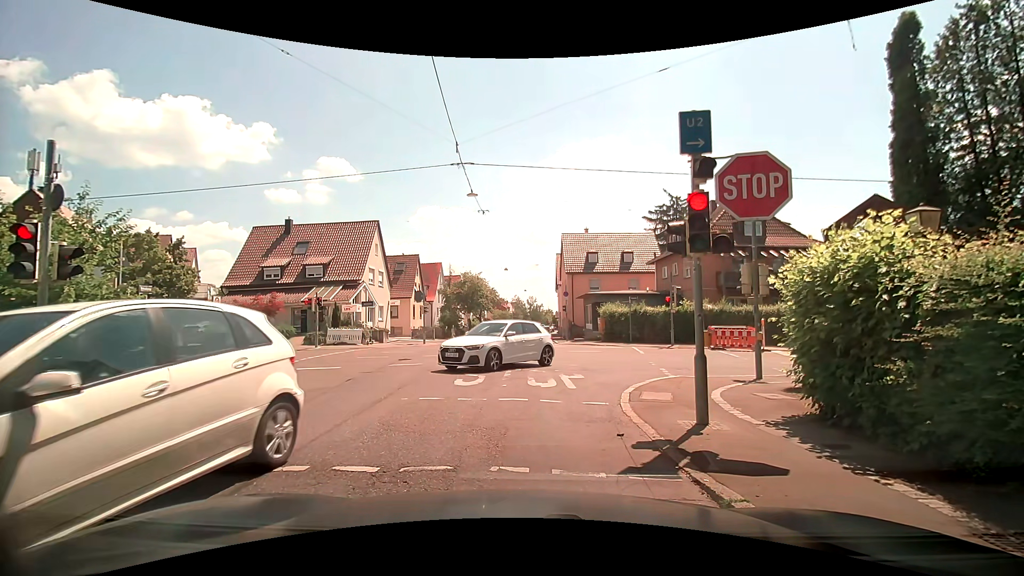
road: tertiary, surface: asphalt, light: Day
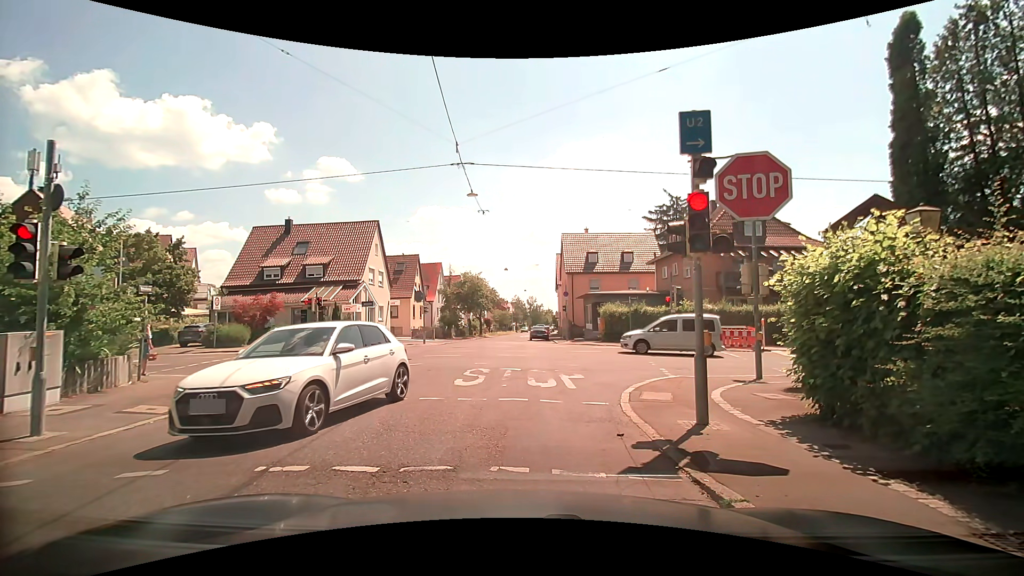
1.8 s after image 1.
(0.0, 0.0) m; 0°
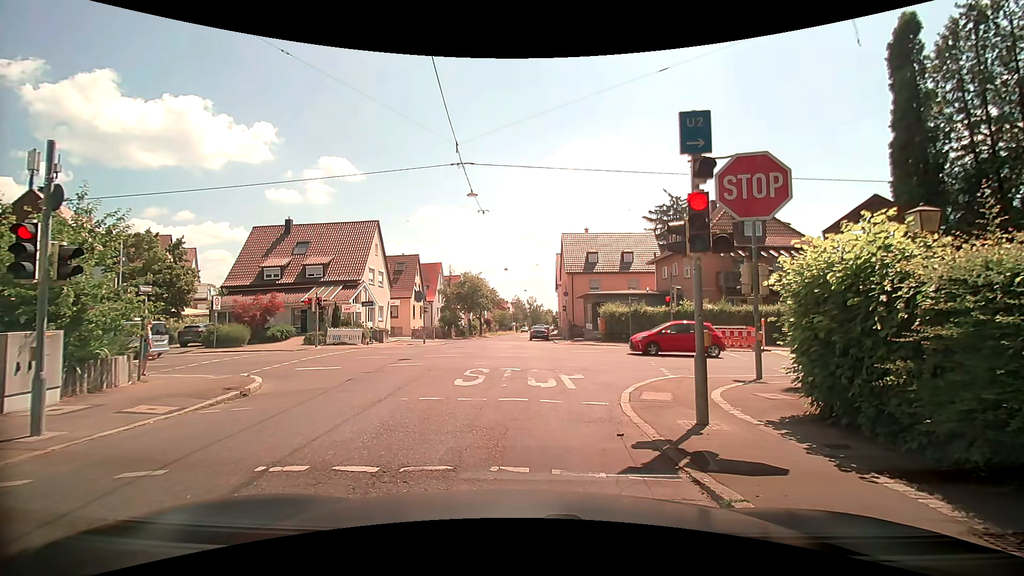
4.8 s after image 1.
(0.0, 0.0) m; 0°
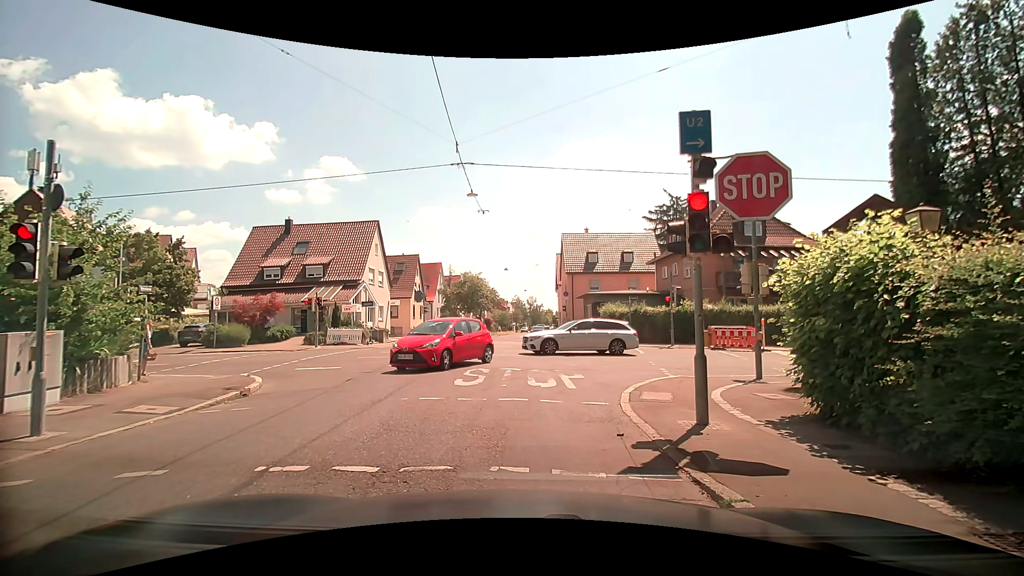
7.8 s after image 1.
(0.0, 0.0) m; 0°
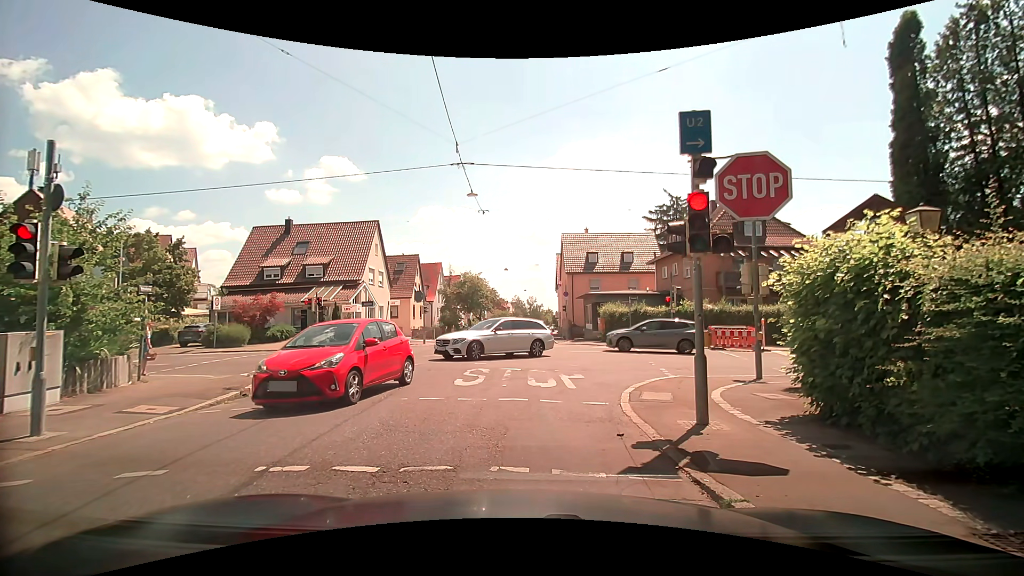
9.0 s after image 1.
(0.0, 0.0) m; 0°
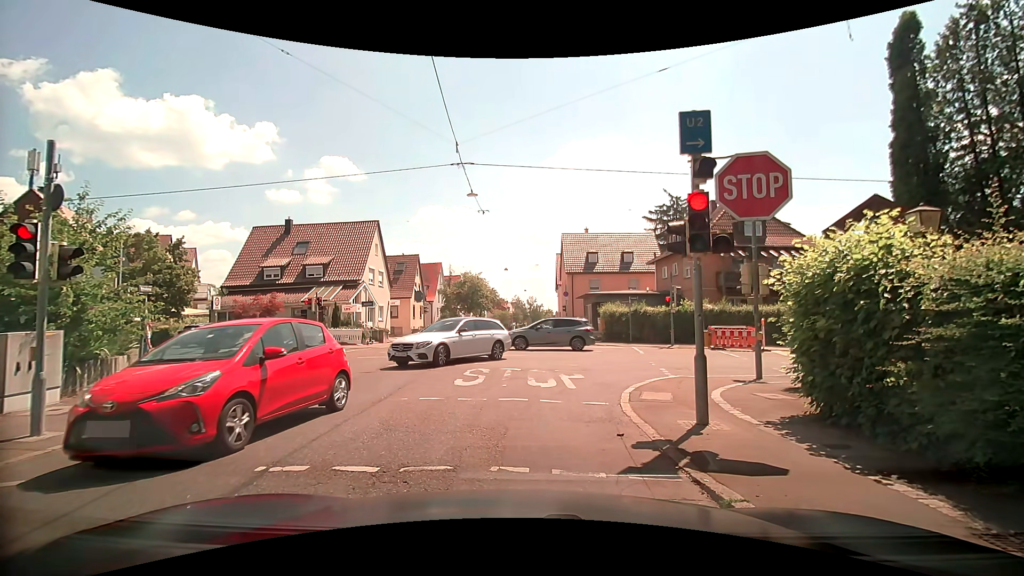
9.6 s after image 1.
(0.0, 0.0) m; 0°
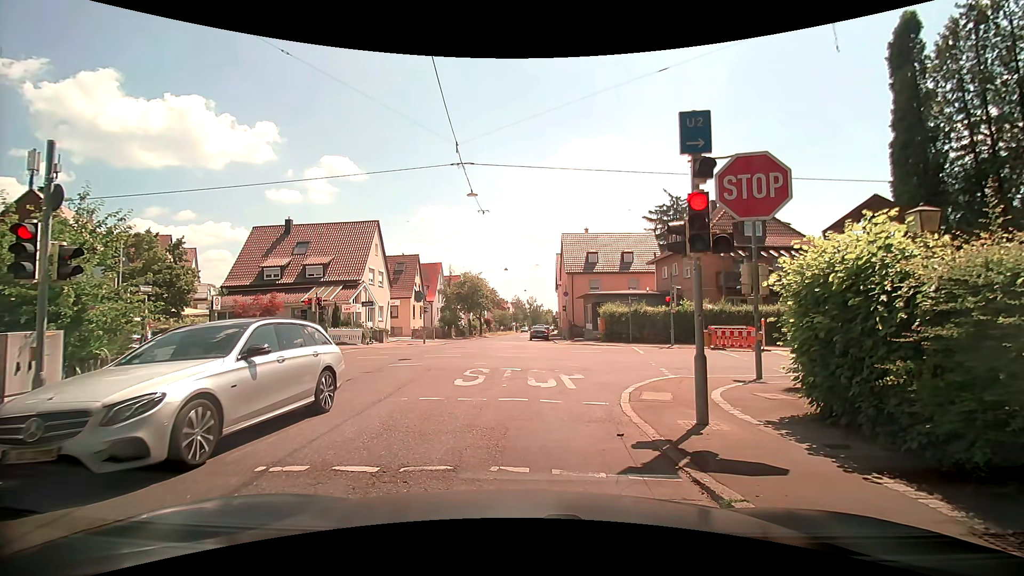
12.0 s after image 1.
(0.0, 0.0) m; 0°
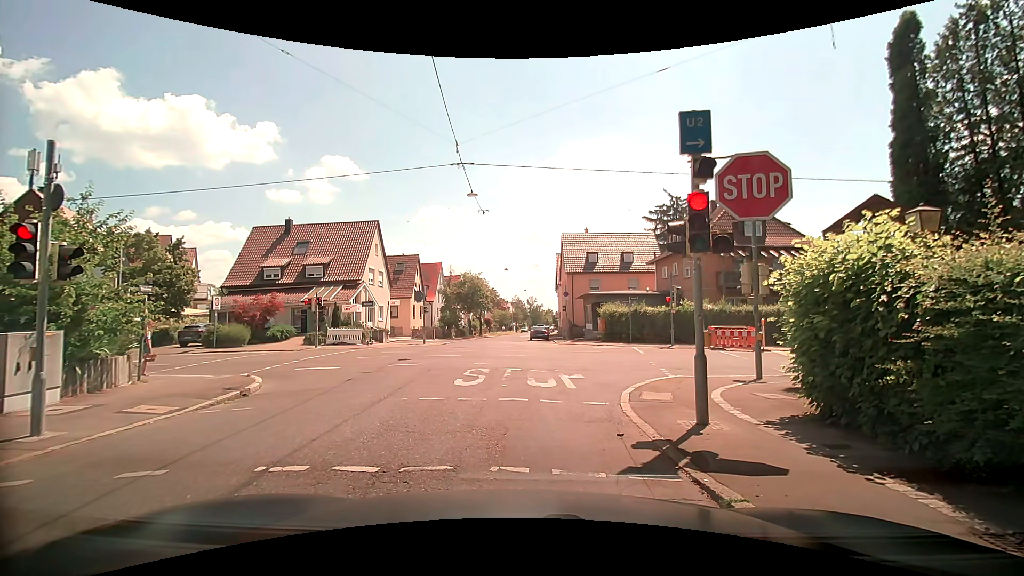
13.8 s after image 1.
(0.0, 0.0) m; 0°
